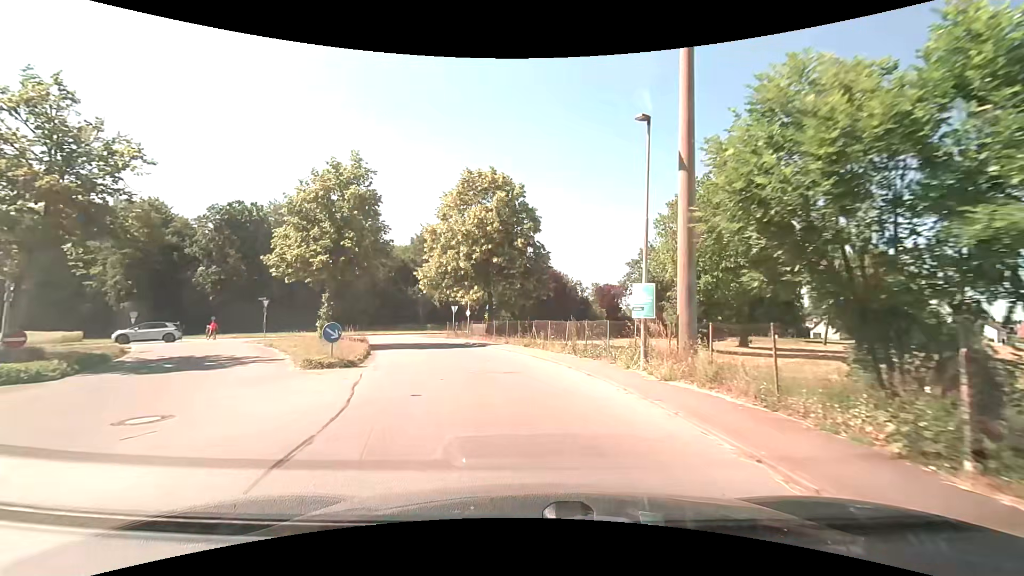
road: unclassified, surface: asphalt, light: Day
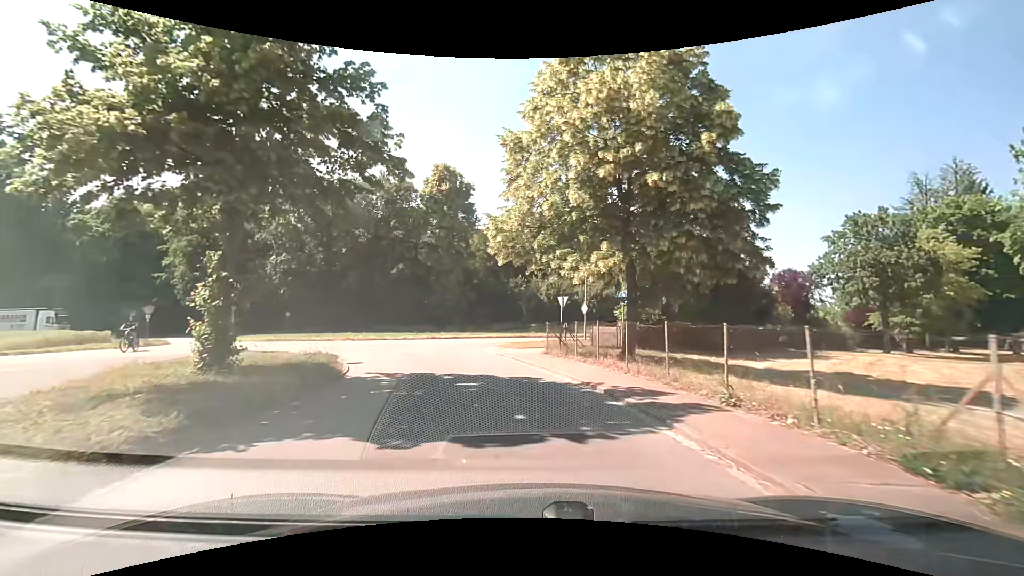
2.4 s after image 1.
(-2.0, +18.3) m; -13°
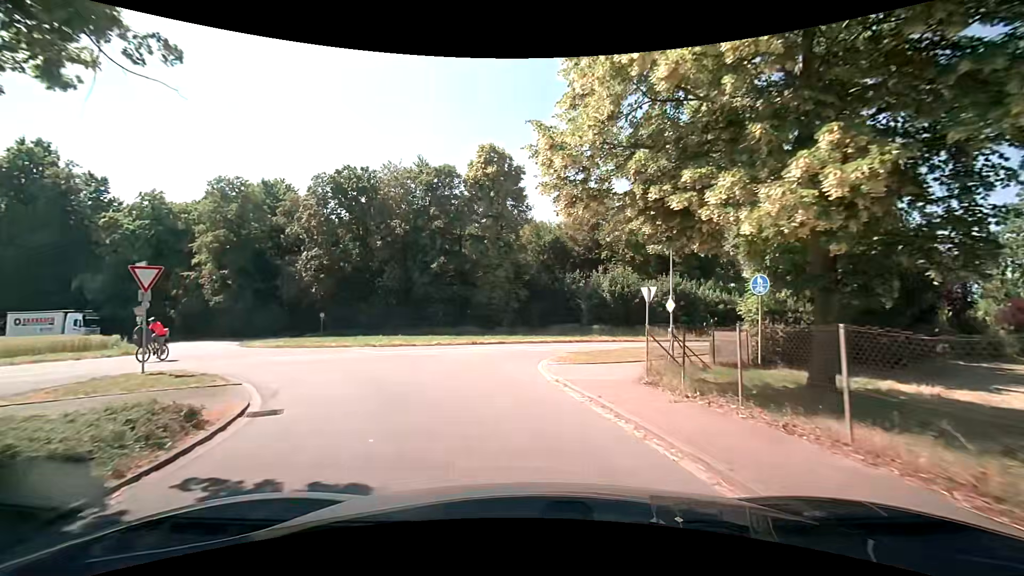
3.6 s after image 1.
(-0.5, +8.5) m; -6°
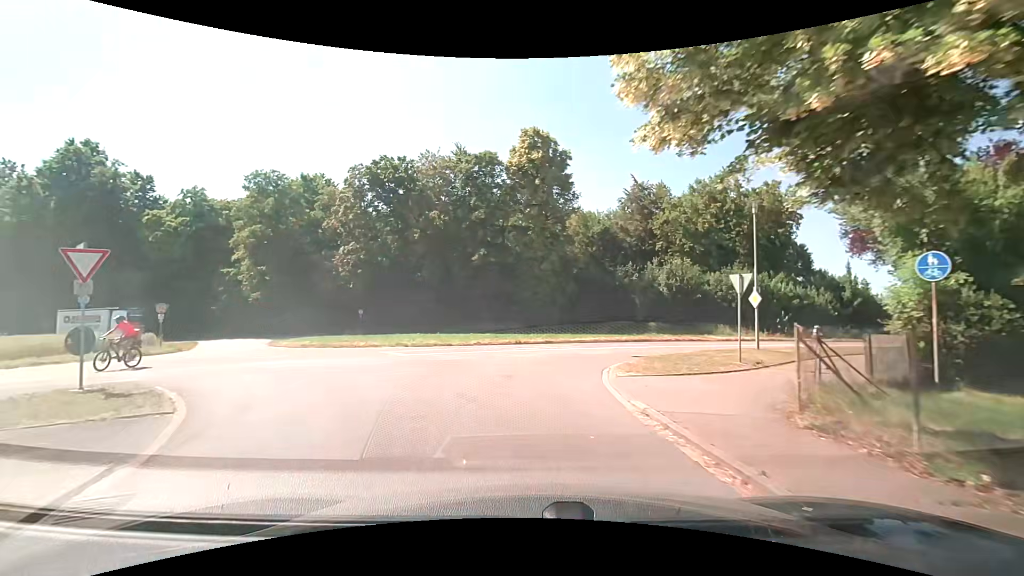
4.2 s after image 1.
(-0.2, +4.0) m; -5°
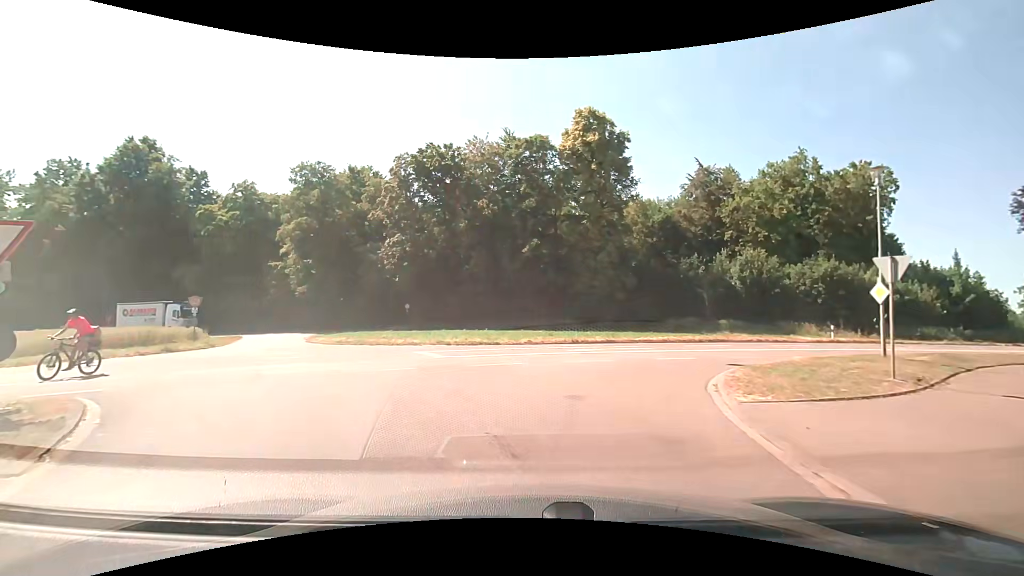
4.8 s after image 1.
(-0.1, +3.4) m; -4°
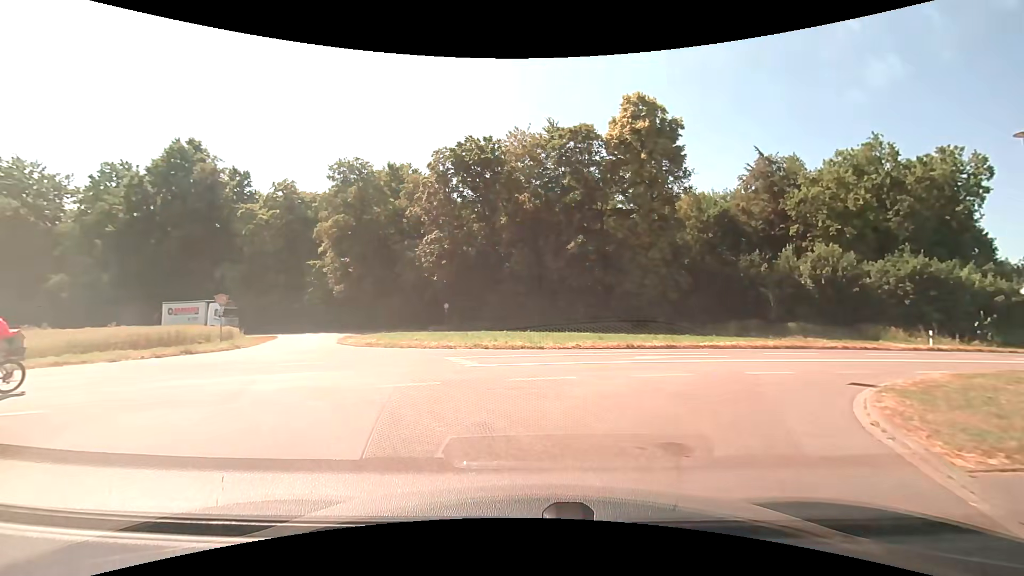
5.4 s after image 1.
(-0.2, +2.7) m; -7°
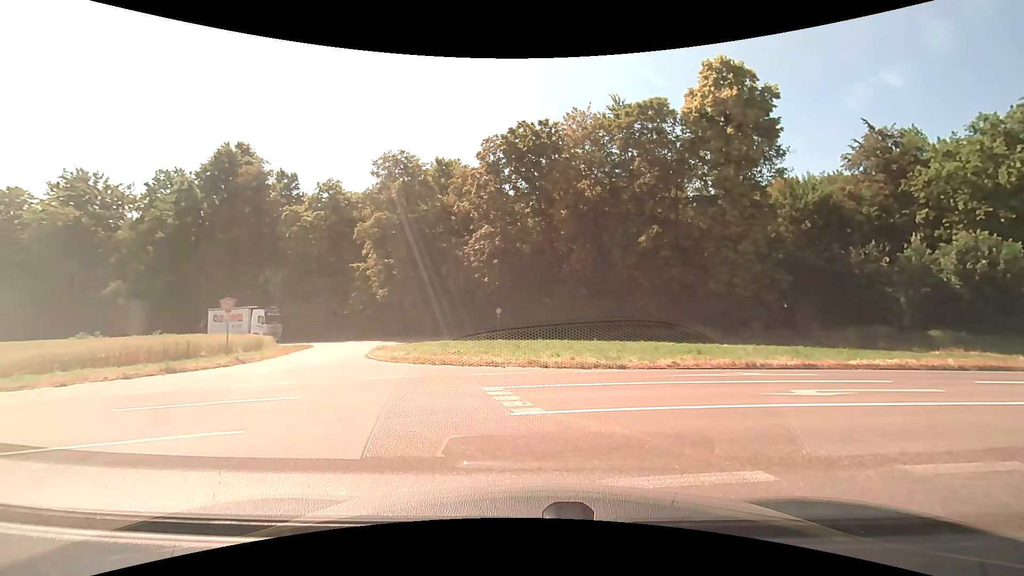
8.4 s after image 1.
(-0.3, +5.7) m; -5°
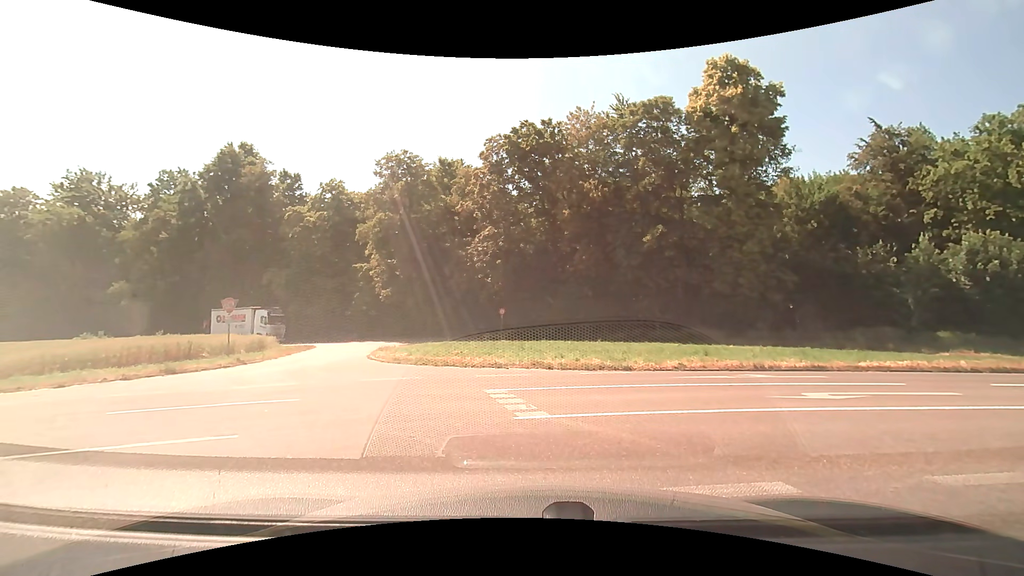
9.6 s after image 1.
(0.0, +0.3) m; 0°
(-4, +9) (-14, +11) (-24, +9) (-34, +7) (-43, +4) (-53, +2) (-63, 0) (-72, -2) (-82, -4) (-92, -6) m
